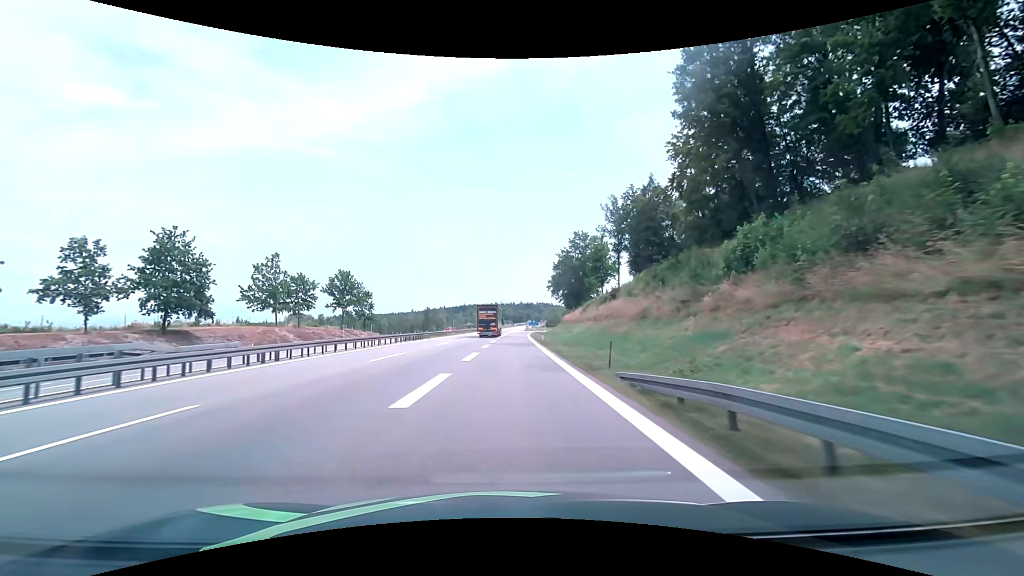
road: motorway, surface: asphalt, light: Day
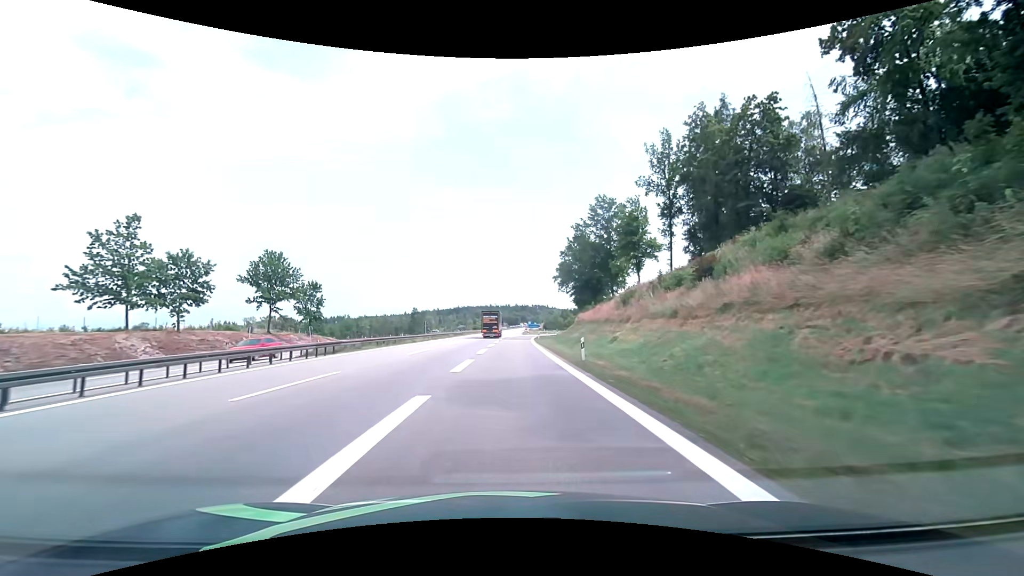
(+0.1, +28.1) m; +1°
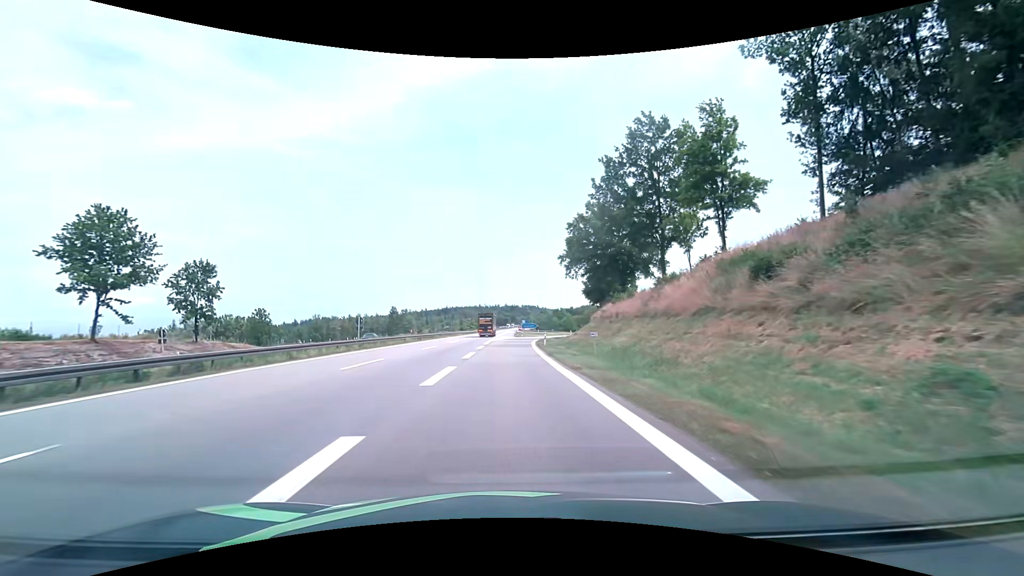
(+0.2, +27.6) m; +1°
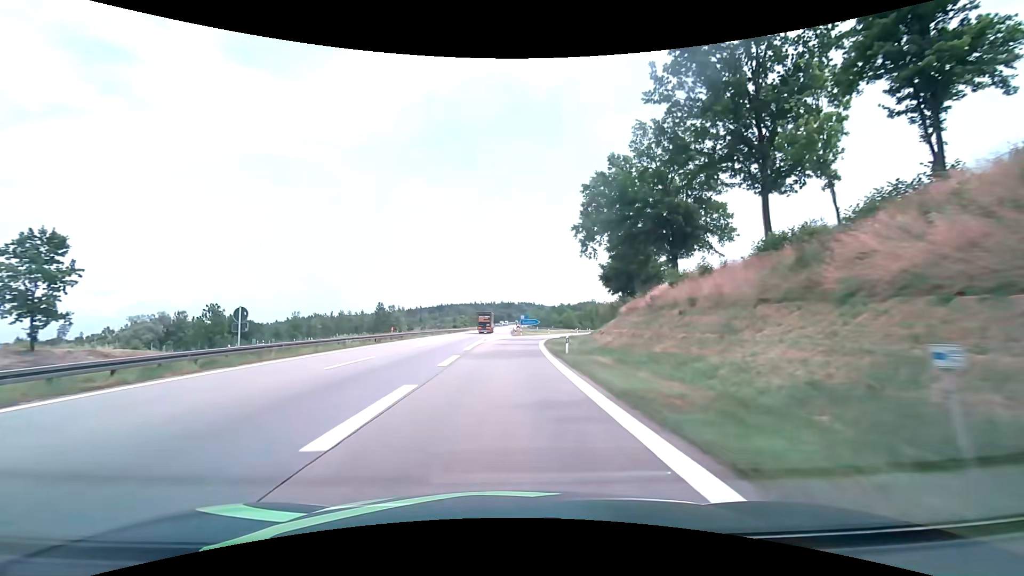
(+0.1, +18.5) m; +1°
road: motorway_link
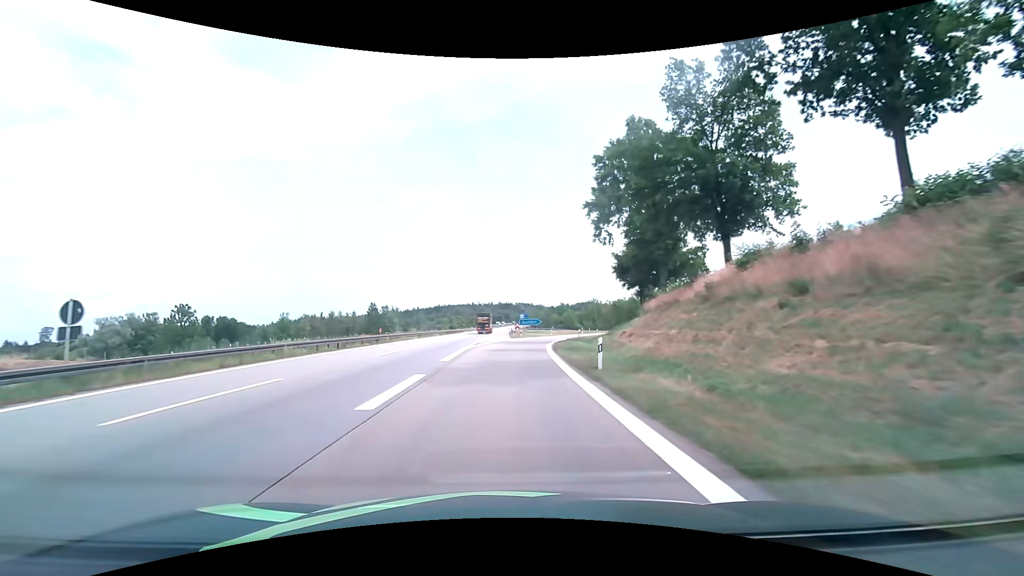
(0.0, +9.3) m; 0°
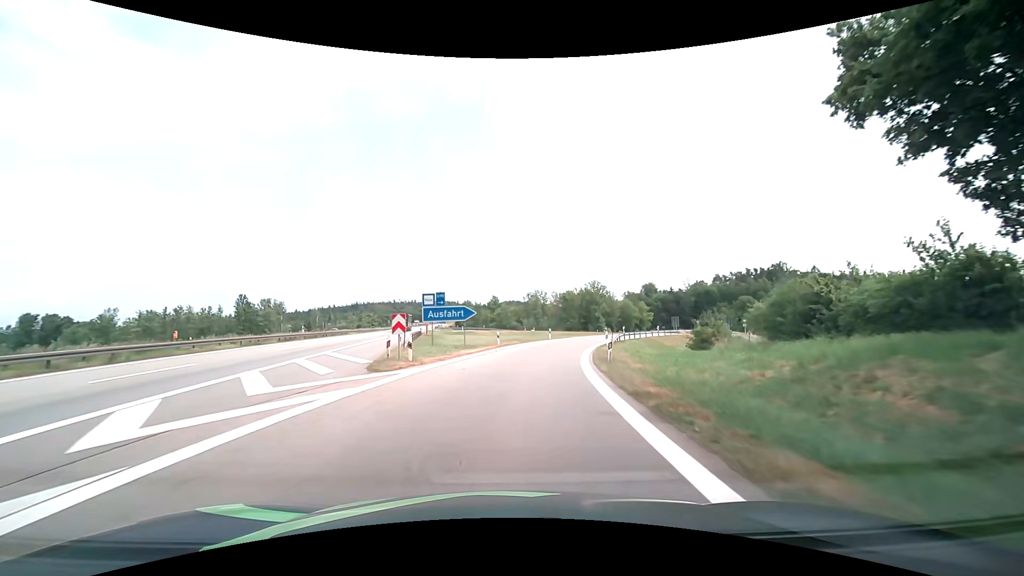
(+2.1, +45.4) m; +7°
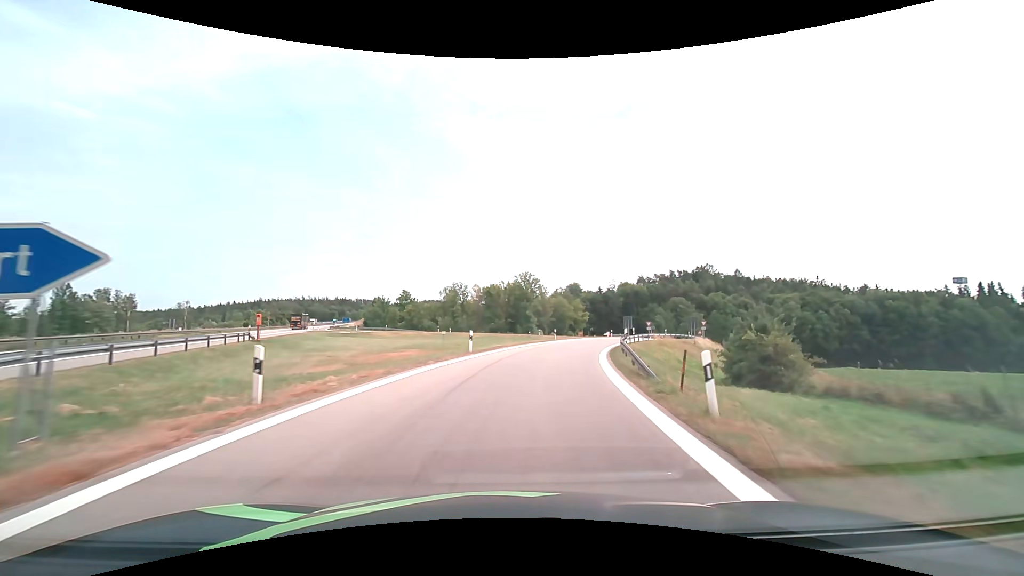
(+2.1, +25.3) m; +9°
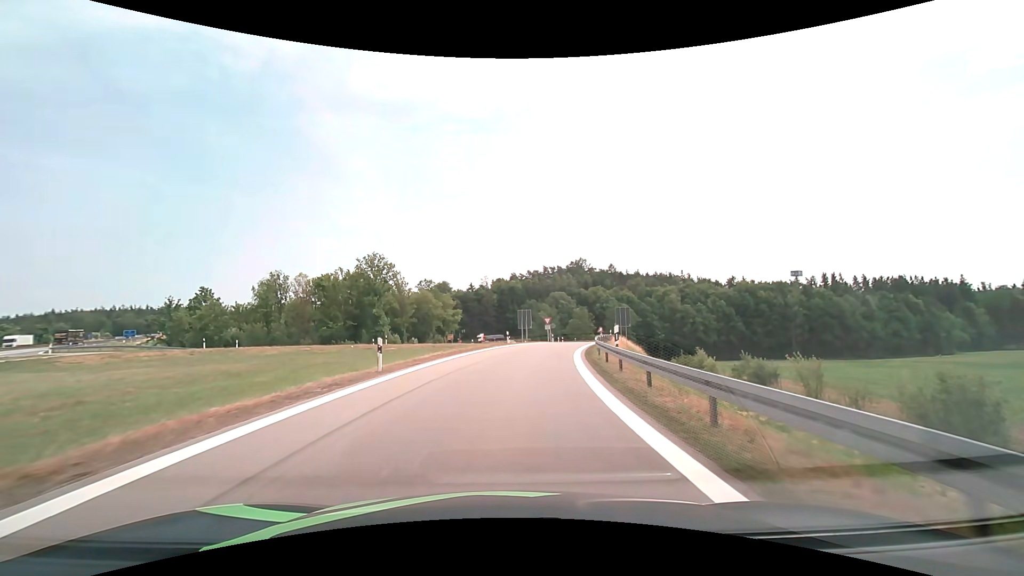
(+4.4, +31.8) m; +16°
(0, +10) (+1, +20) (+3, +30) (+4, +40) (+6, +49) (+9, +59) (+11, +69) (+12, +79) (+14, +89) (+14, +99) m
